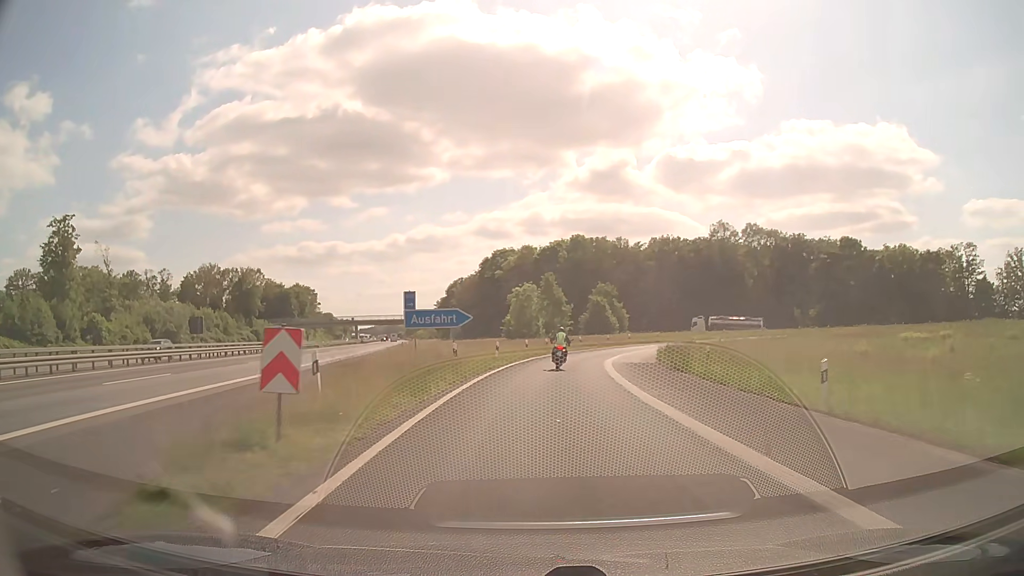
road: motorway_link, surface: asphalt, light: Day
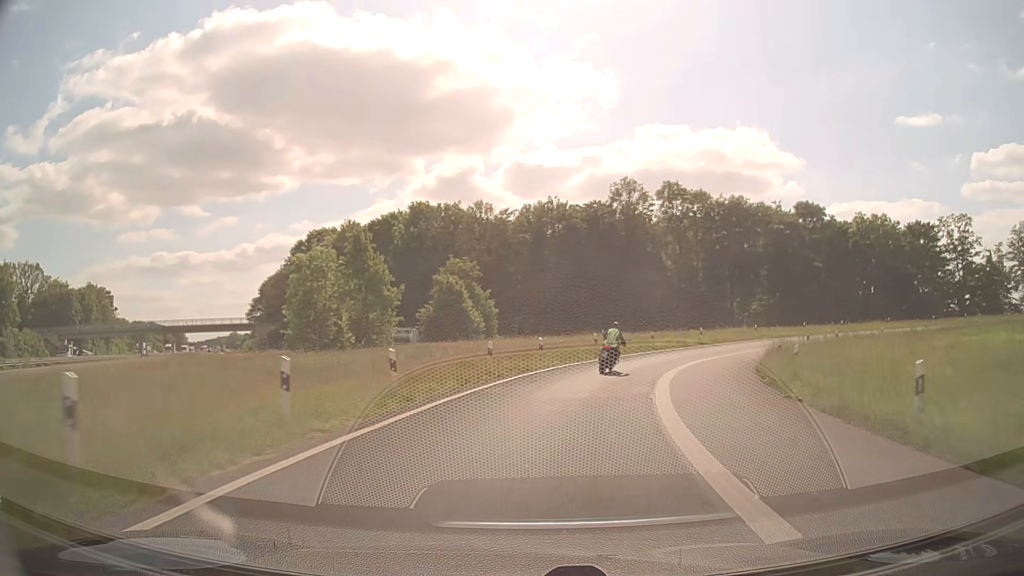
(+3.6, +43.8) m; +12°
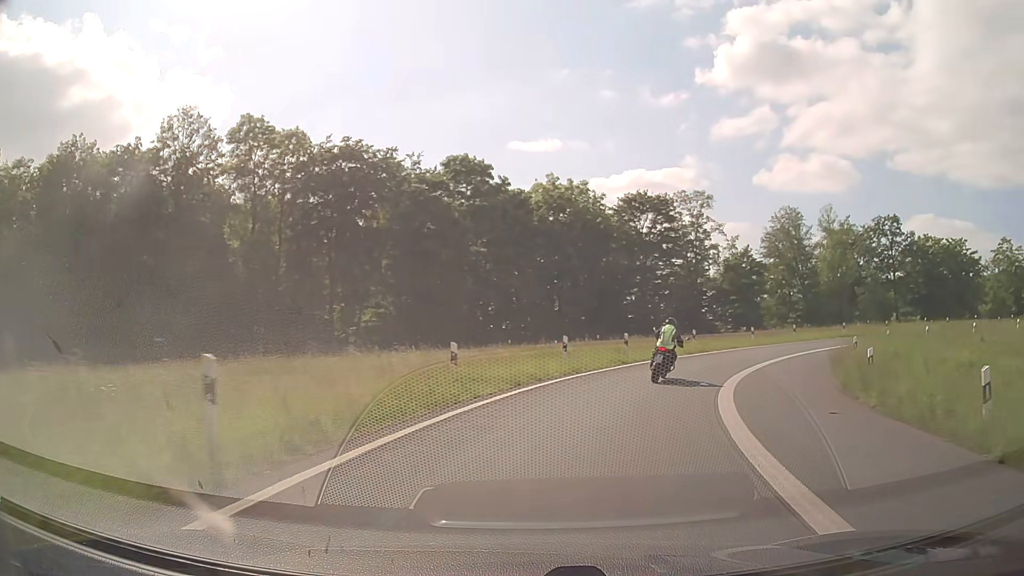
(+9.7, +37.3) m; +34°
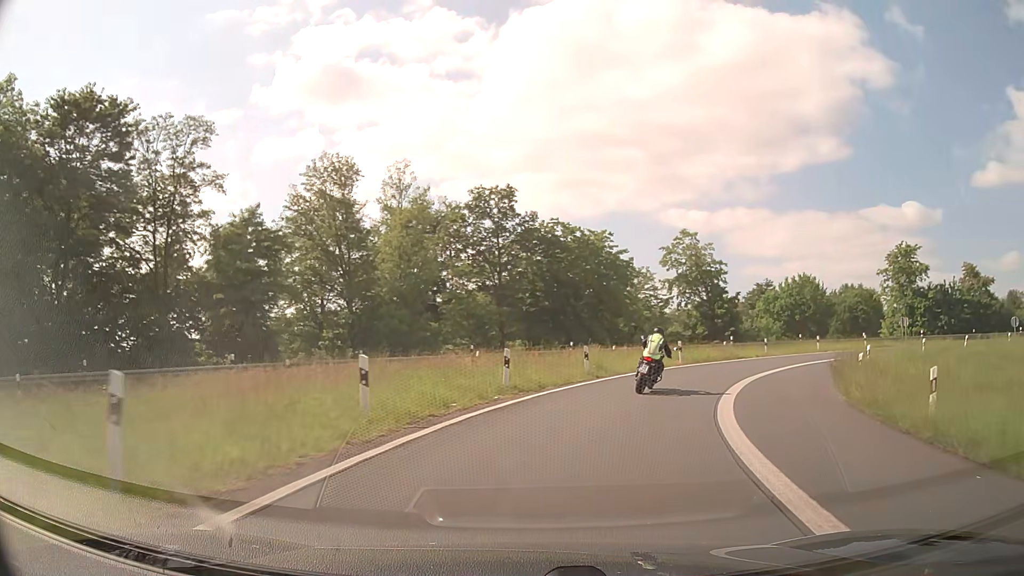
(+11.8, +32.2) m; +40°
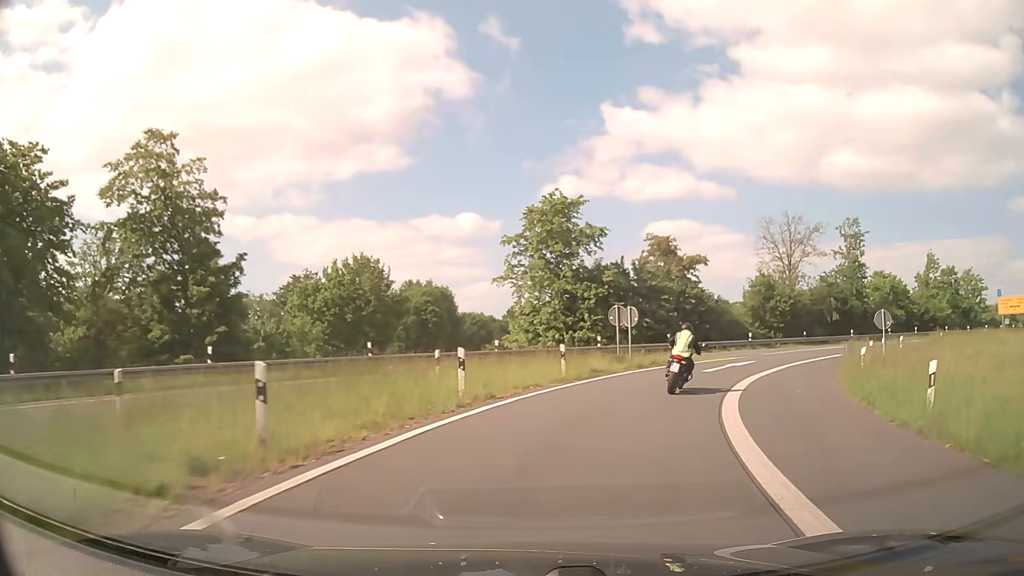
(+11.1, +31.6) m; +39°
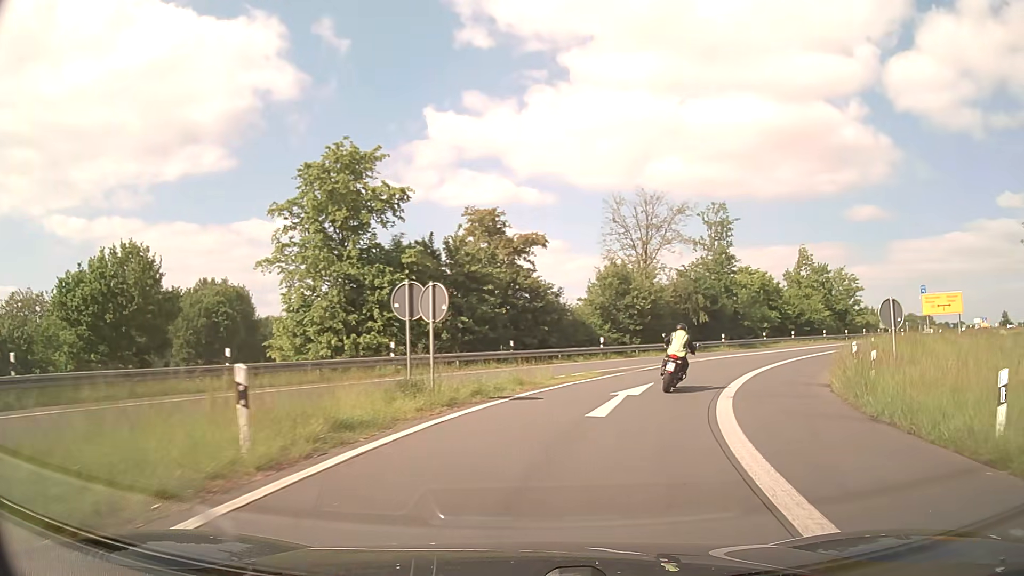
(+1.8, +13.0) m; +16°
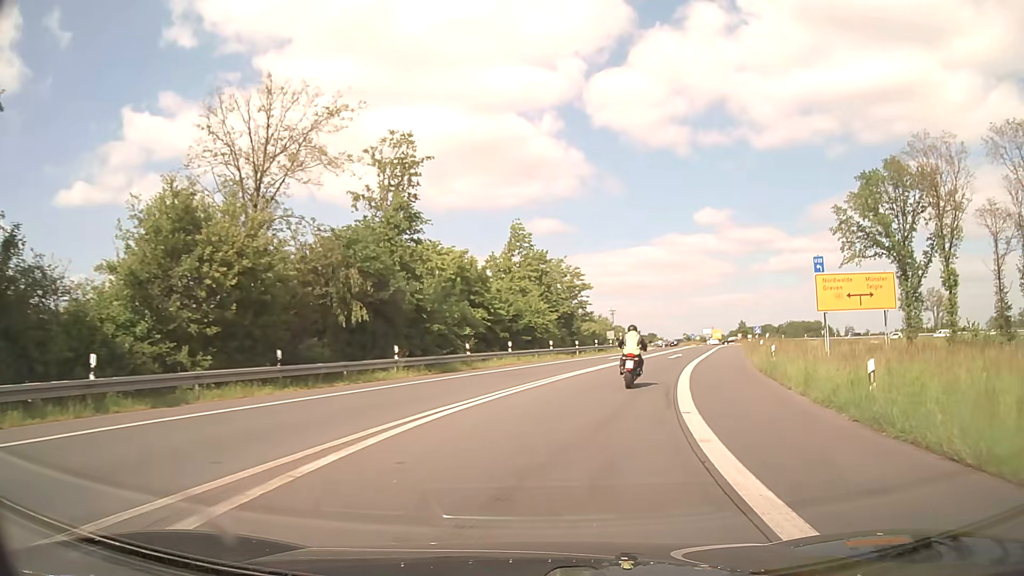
(+6.3, +24.6) m; +28°
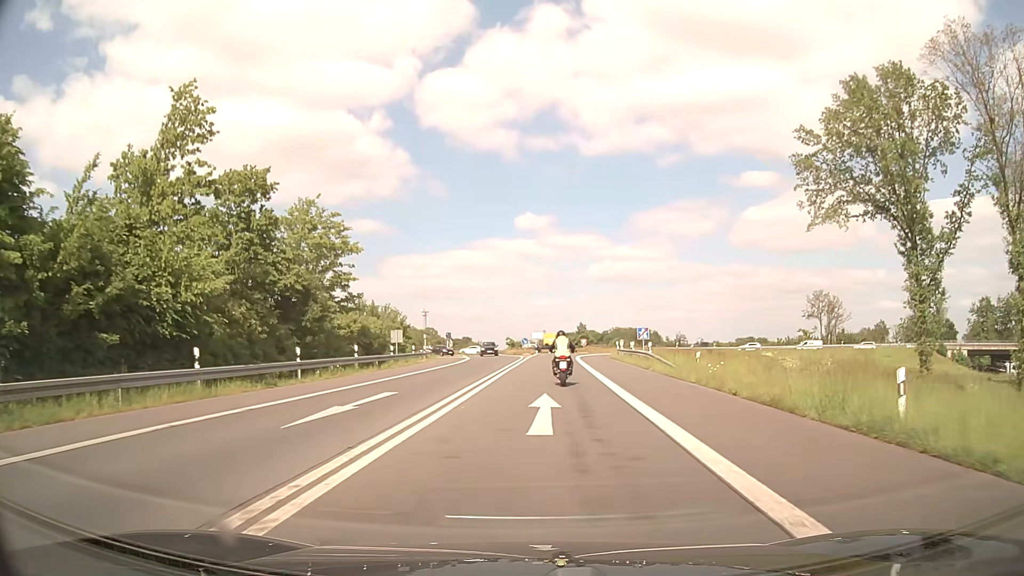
(+5.5, +32.0) m; +16°
(0, +10) (0, +20) (+1, +30) (+1, +40) (+2, +50) (+2, +60) (+3, +70) (+4, +80) (+5, +90) (+5, +100) m
